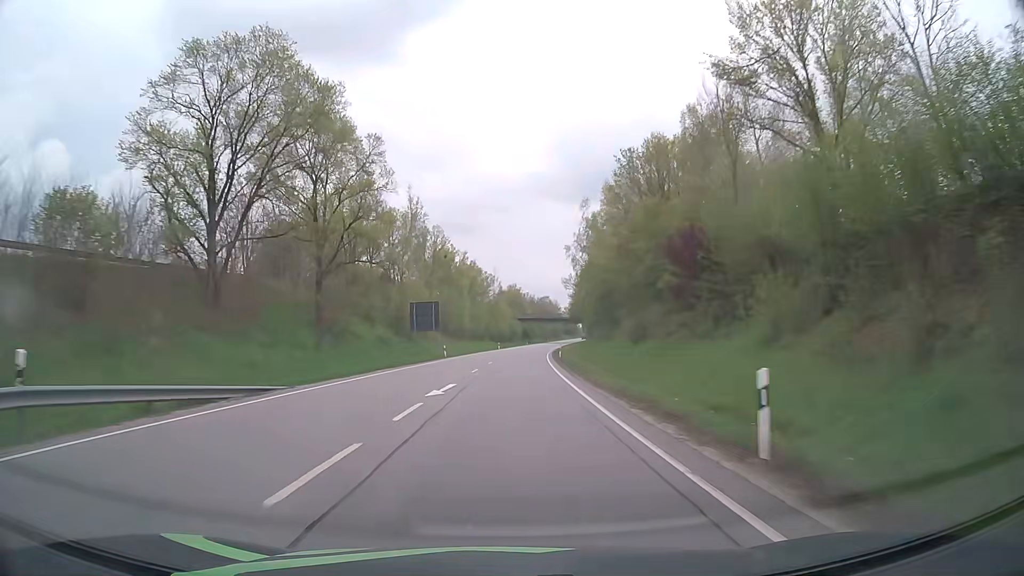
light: Day
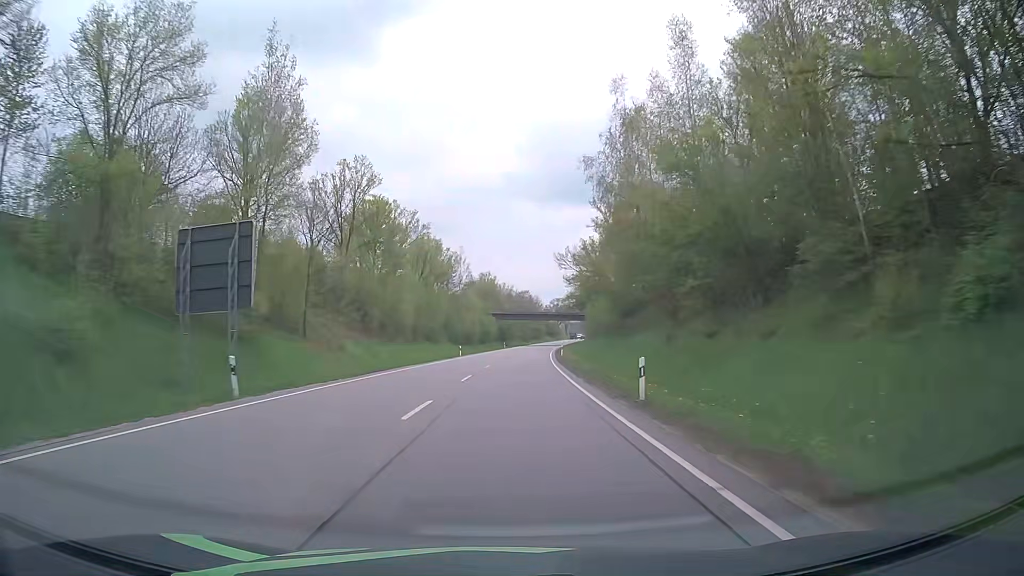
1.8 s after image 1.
(+0.8, +42.3) m; +2°
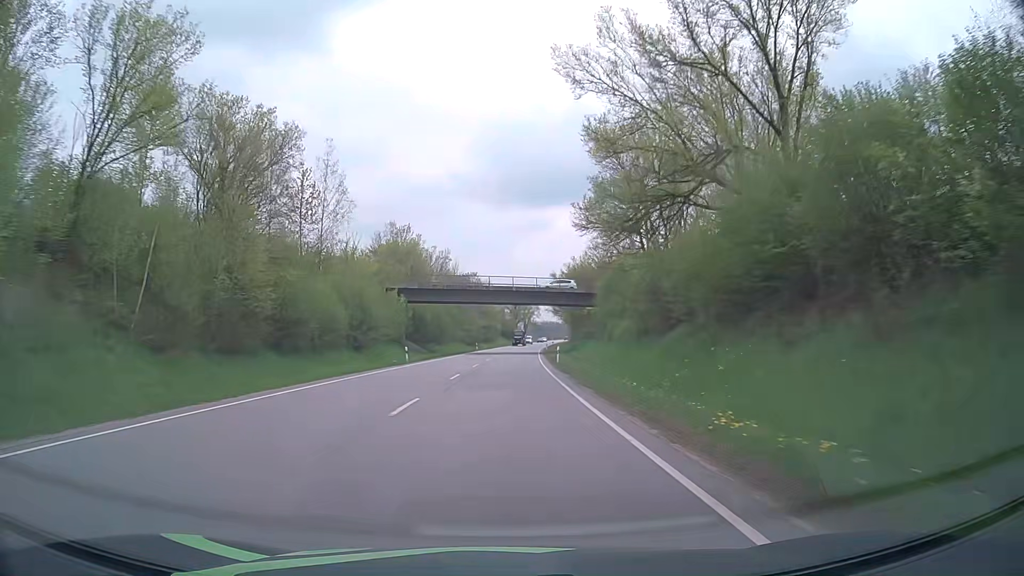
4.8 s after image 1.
(+3.0, +71.4) m; +4°
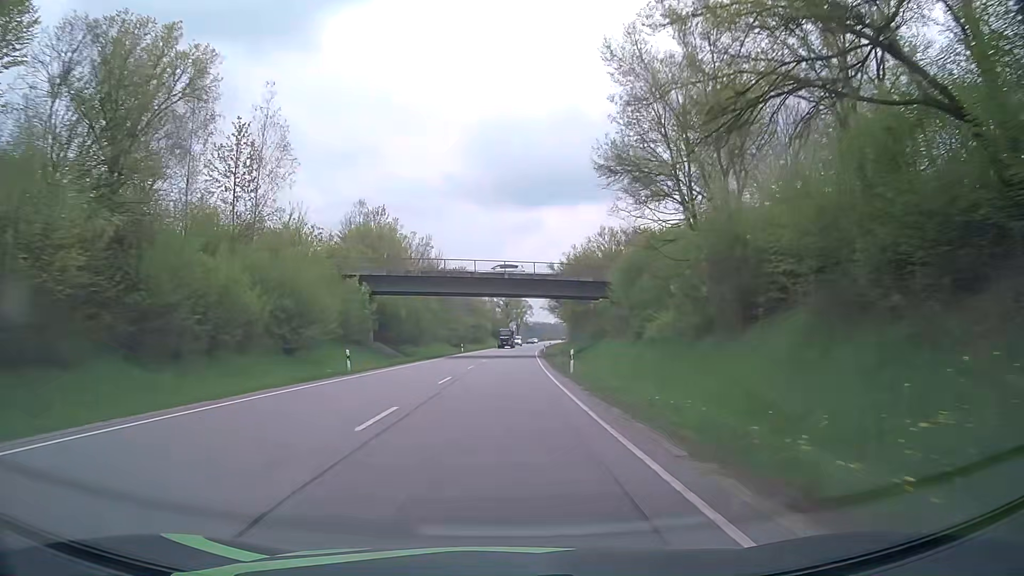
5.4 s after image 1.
(+0.1, +14.4) m; +1°
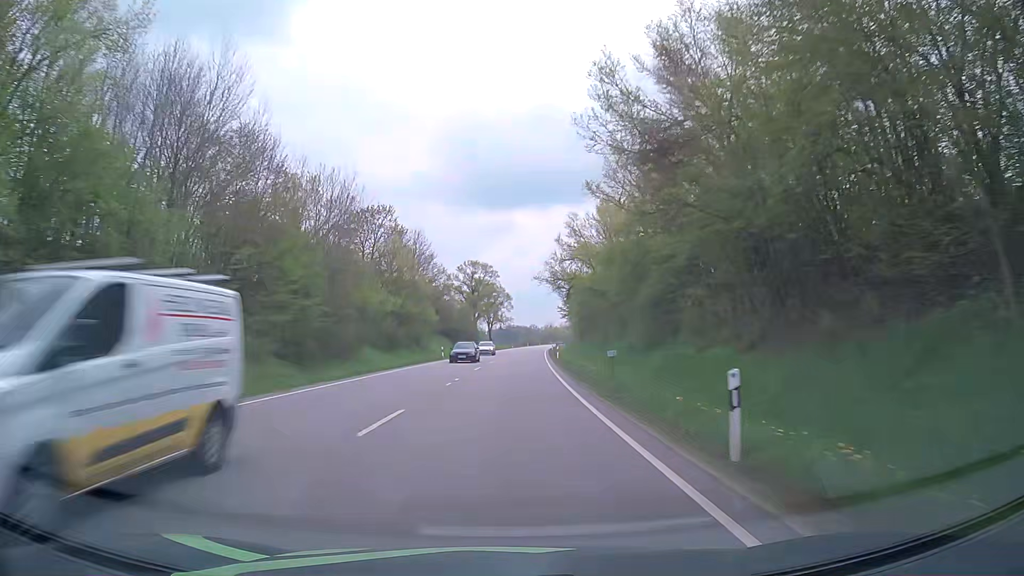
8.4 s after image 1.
(+1.8, +72.2) m; +1°
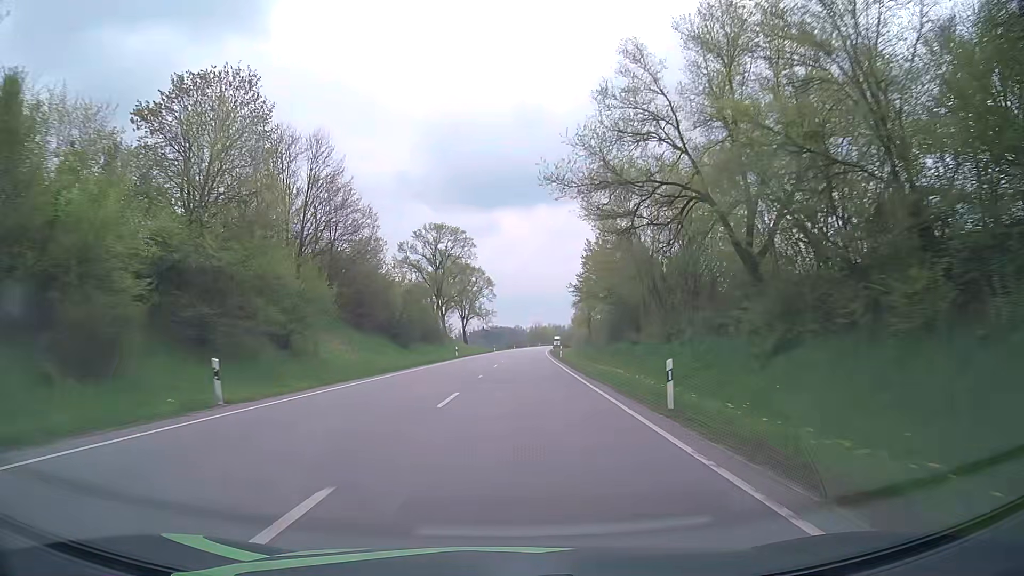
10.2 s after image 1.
(+1.4, +43.5) m; +3°
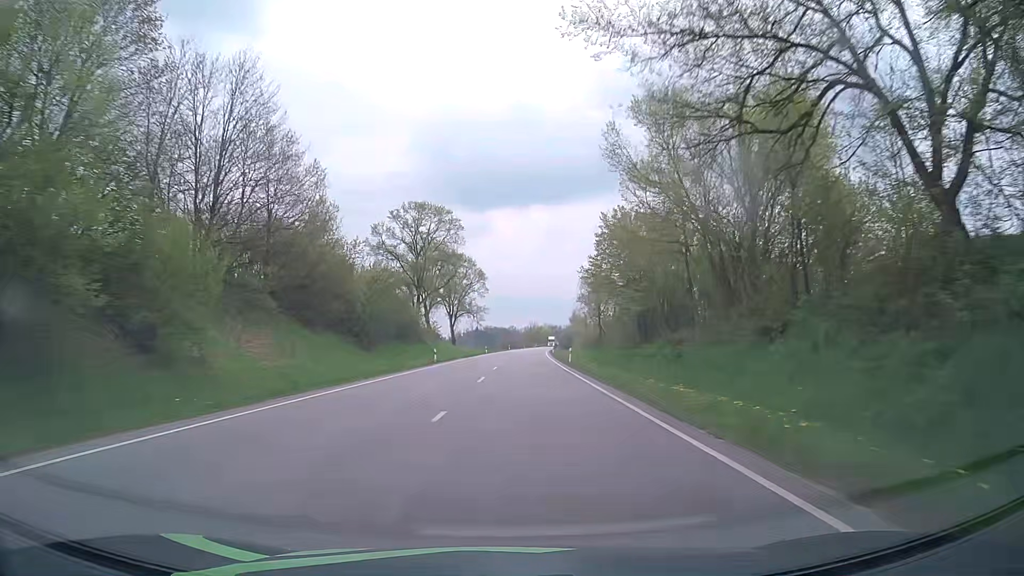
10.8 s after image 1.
(+0.1, +14.5) m; 0°
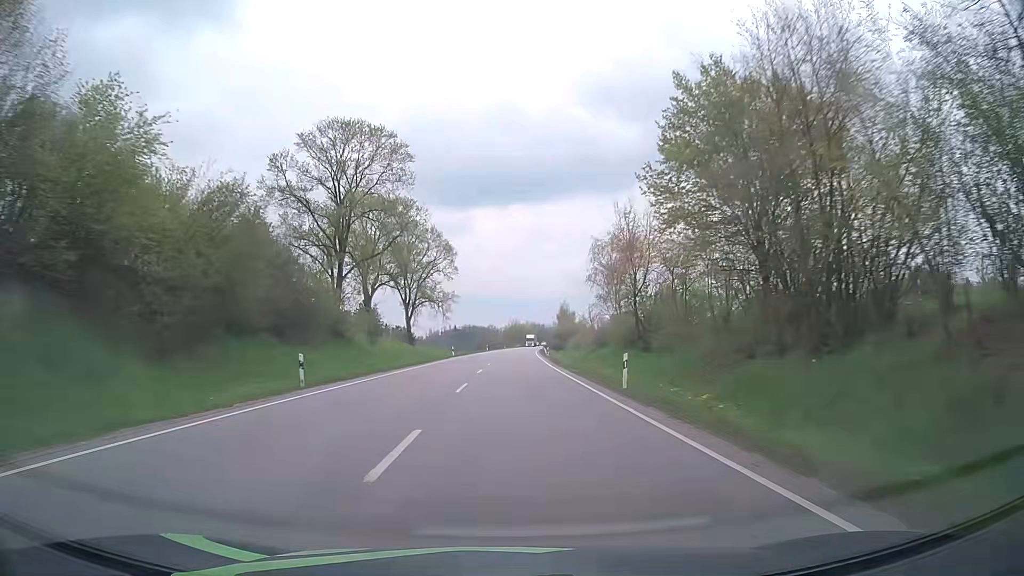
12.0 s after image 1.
(+0.4, +29.1) m; +2°
(0, +10) (0, +20) (0, +30) (0, +40) (+1, +50) (+1, +60) (+1, +70) (+2, +80) (+2, +90) (+2, +100) m
